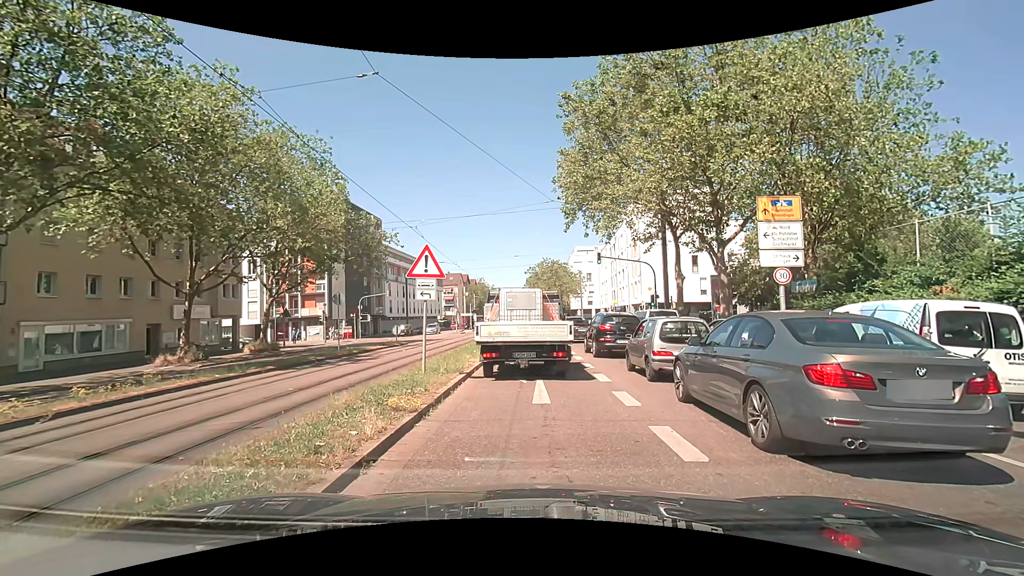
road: primary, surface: asphalt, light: Day
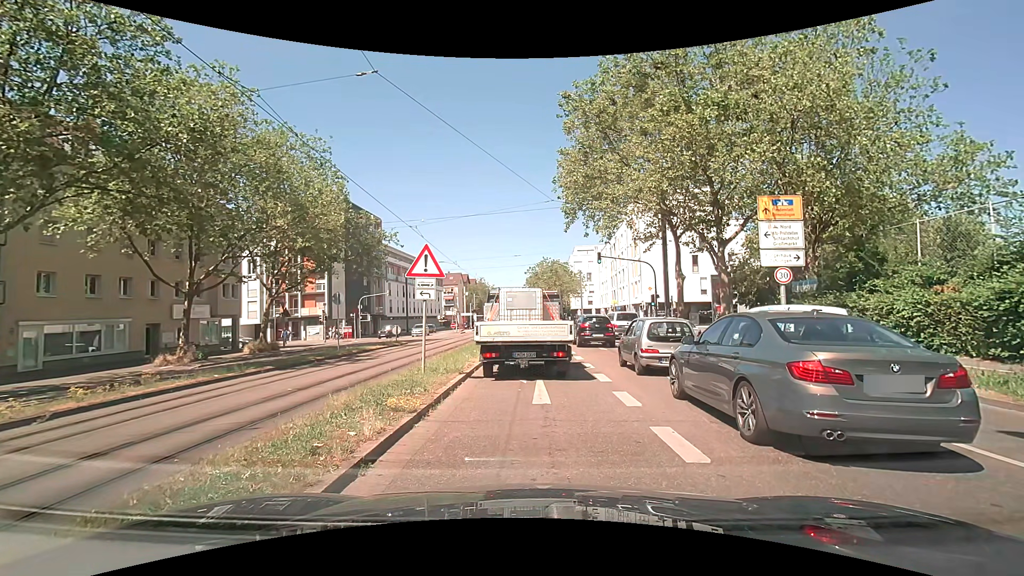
(0.0, +0.1) m; 0°
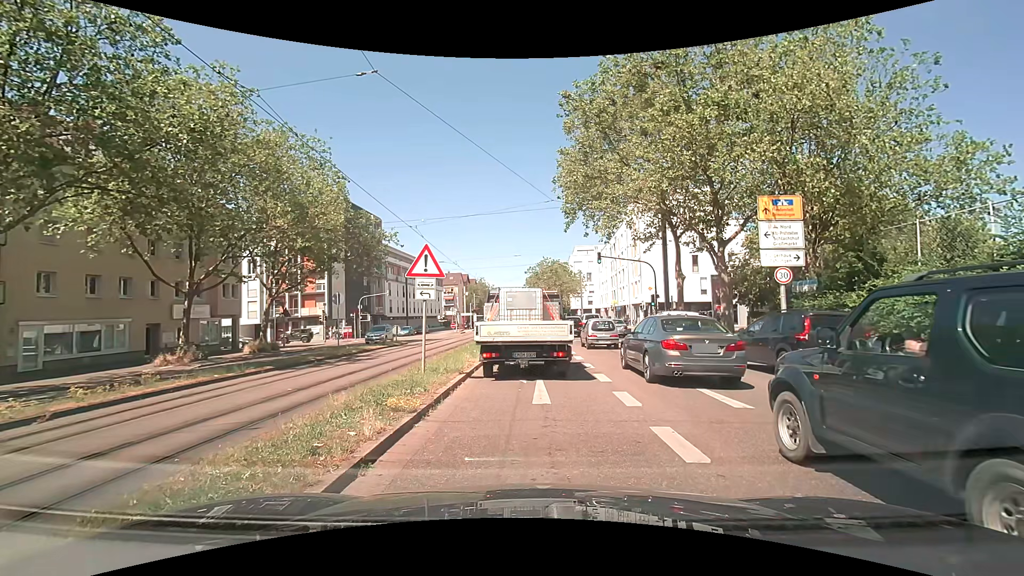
(0.0, 0.0) m; 0°
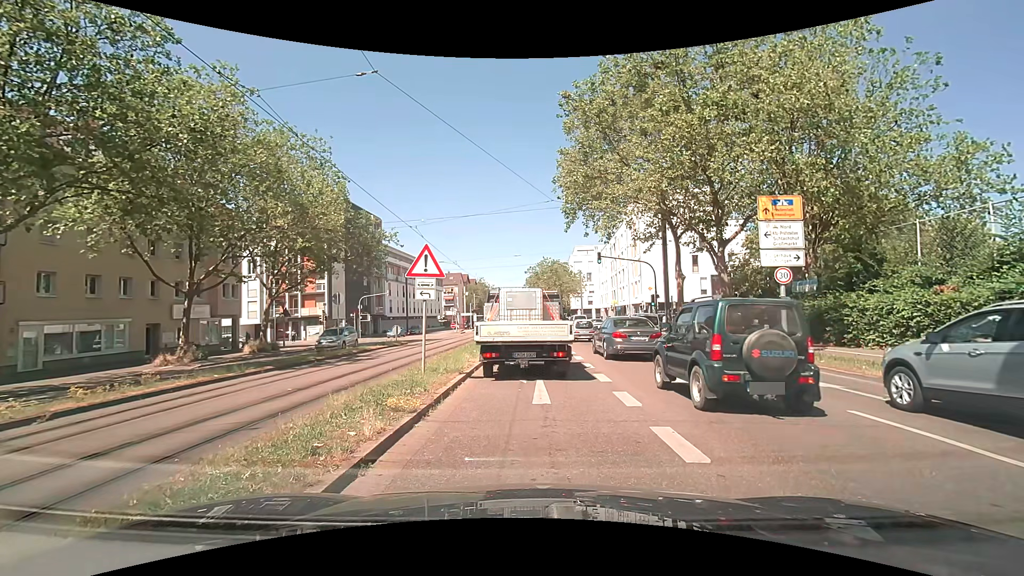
(0.0, 0.0) m; 0°
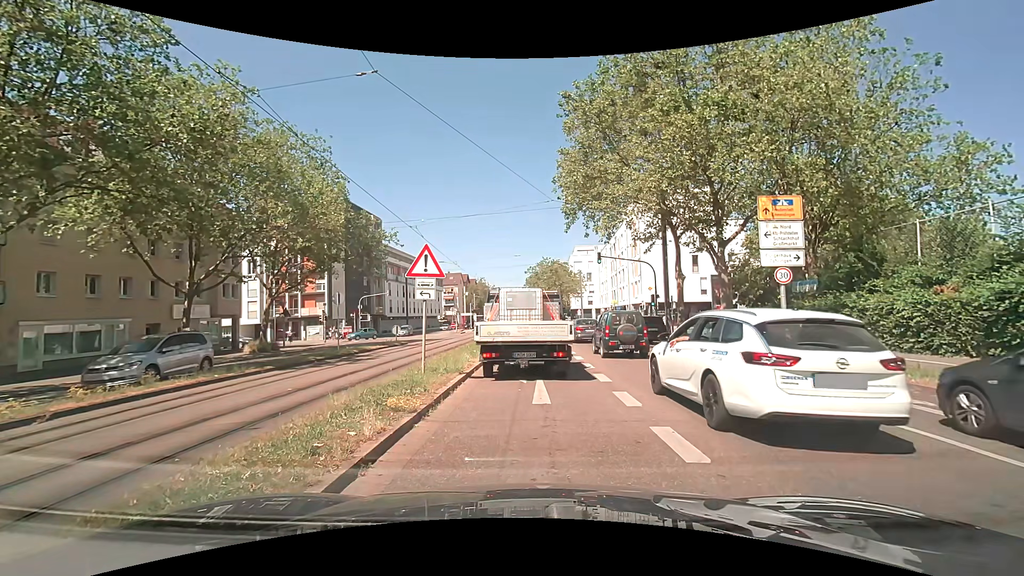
(0.0, 0.0) m; 0°
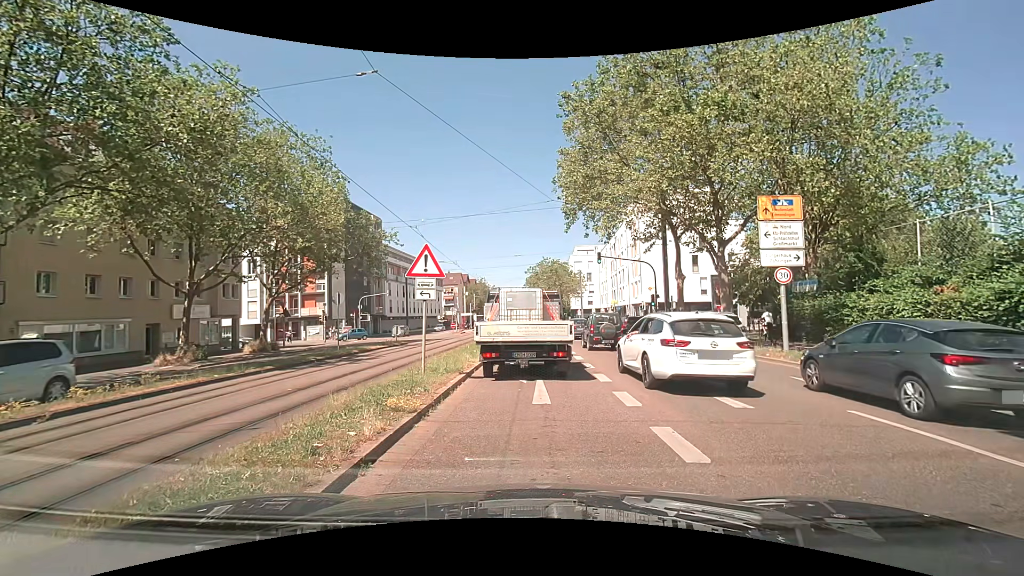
(0.0, 0.0) m; 0°
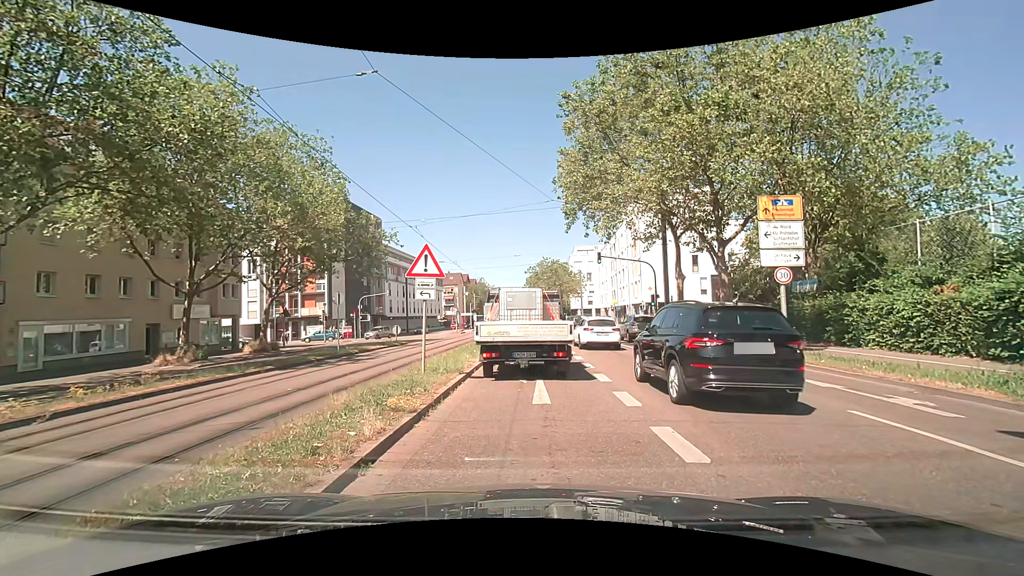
(0.0, 0.0) m; 0°
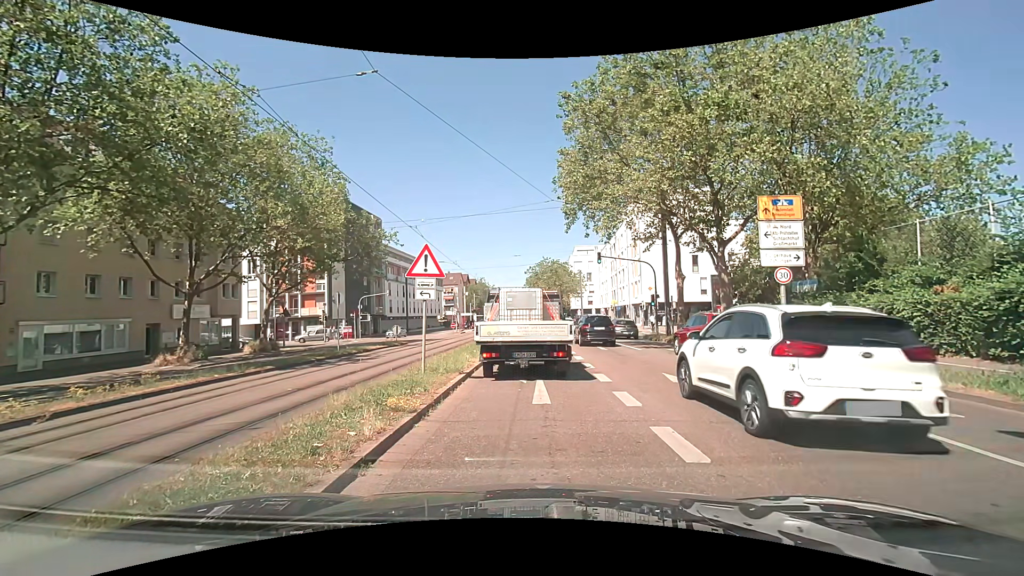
(0.0, 0.0) m; 0°
(0, +10) (+1, +20) (+1, +30) (+1, +40) (-2, +49) (-9, +56) (-18, +59) (-28, +60) (-38, +61) (-48, +61) m
